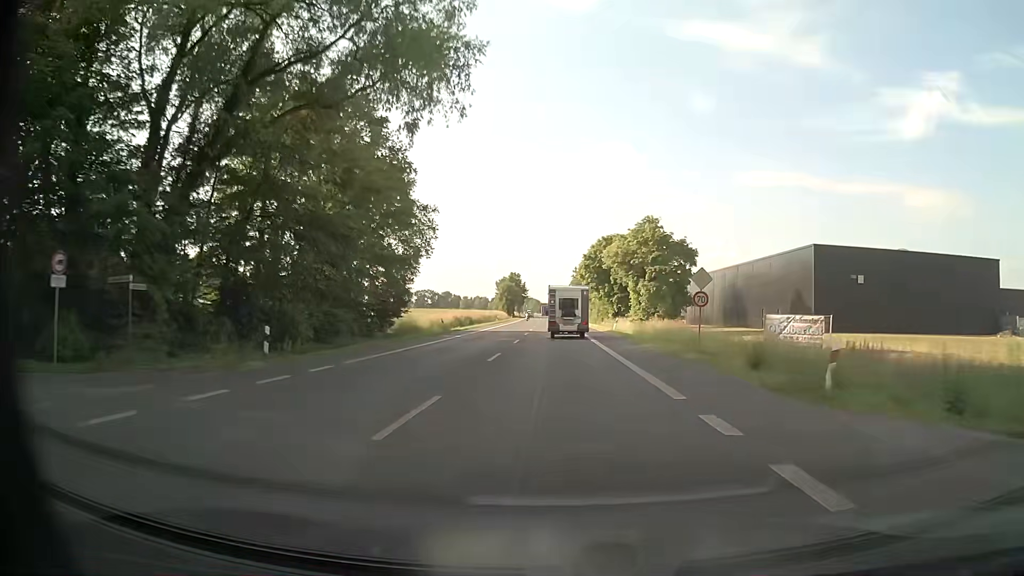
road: primary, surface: asphalt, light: Day
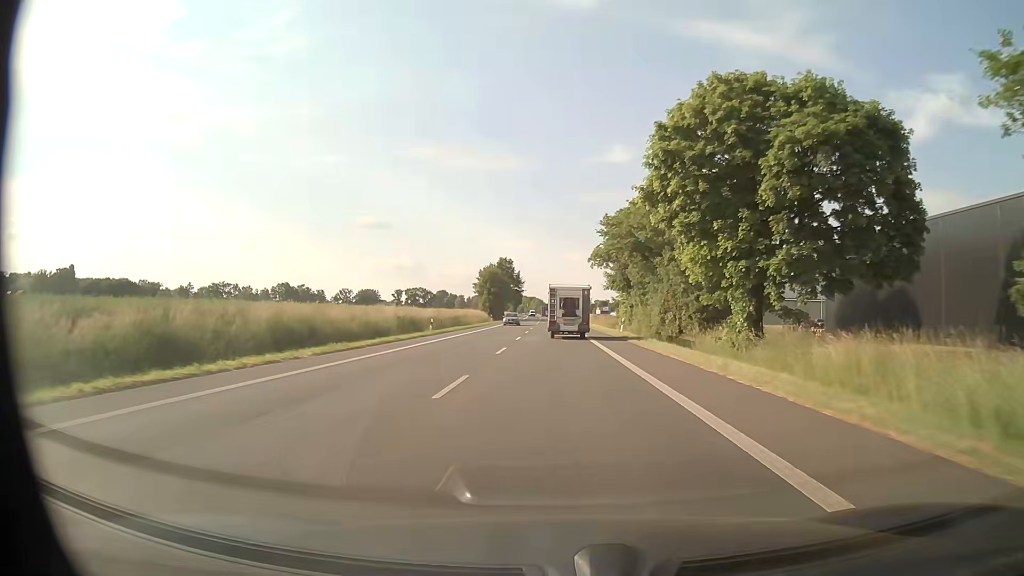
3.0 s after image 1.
(-0.2, +57.3) m; -1°
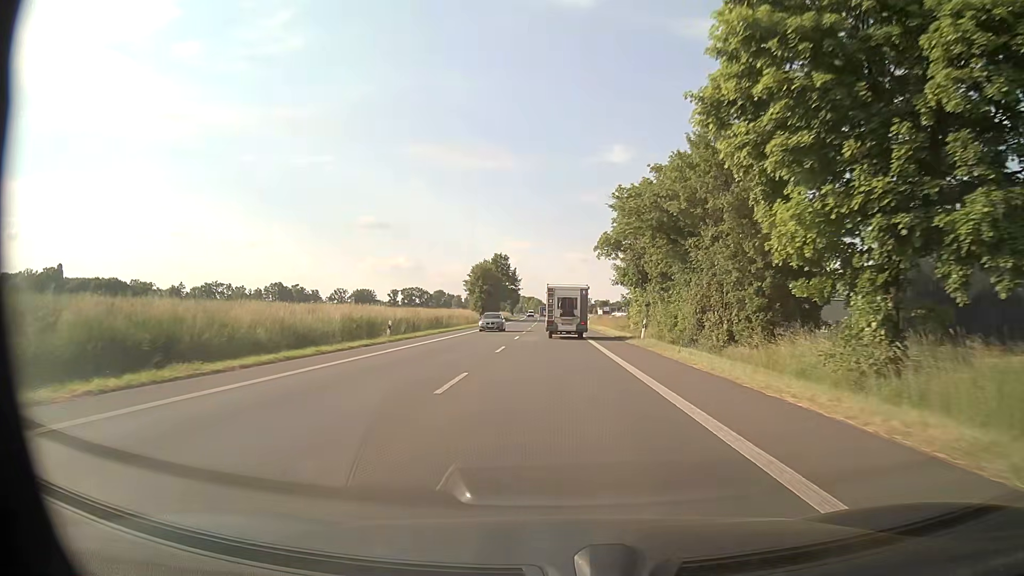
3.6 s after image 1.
(+0.1, +11.4) m; 0°
